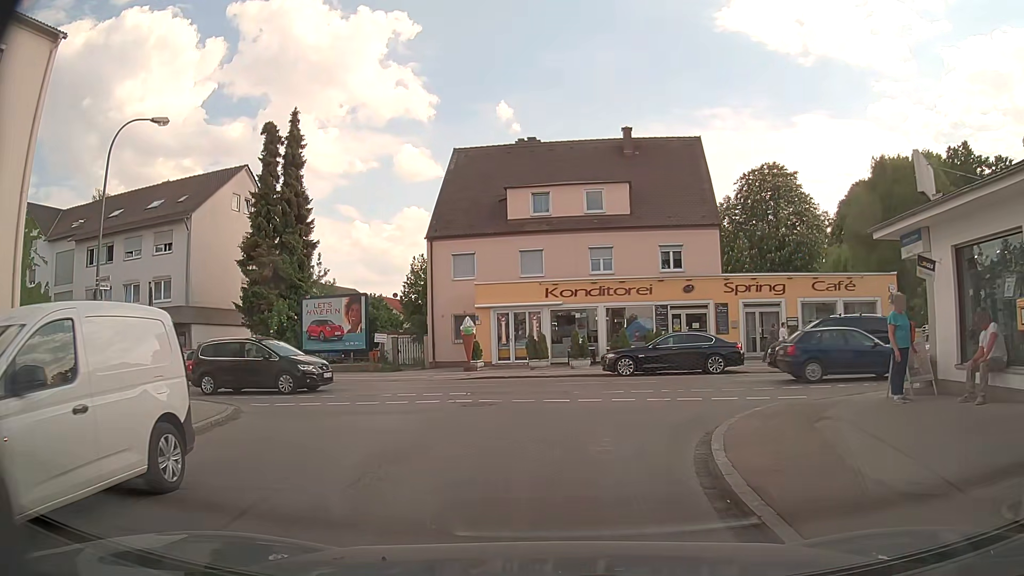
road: unclassified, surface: asphalt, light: Day
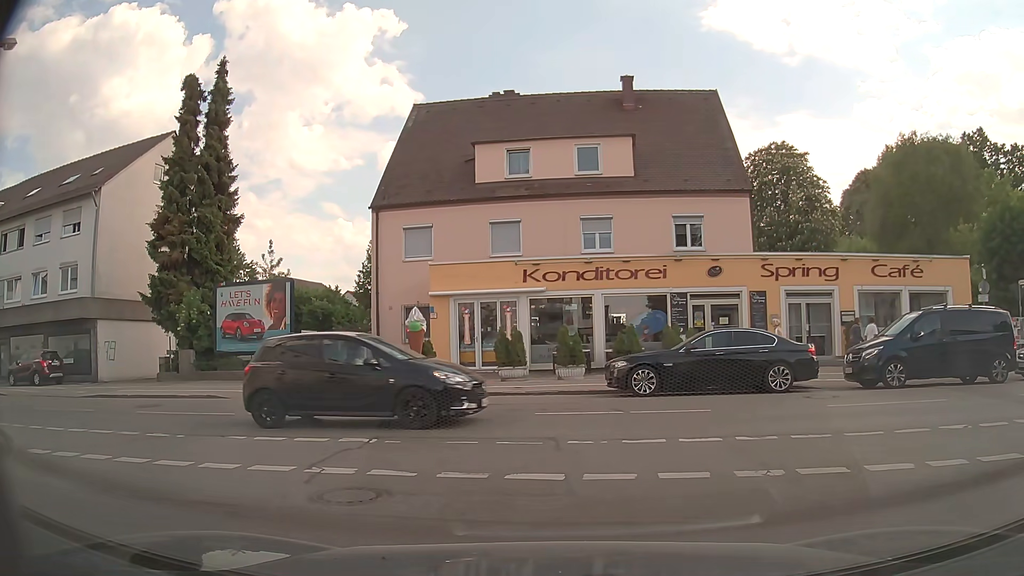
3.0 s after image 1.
(+0.2, +7.7) m; +2°
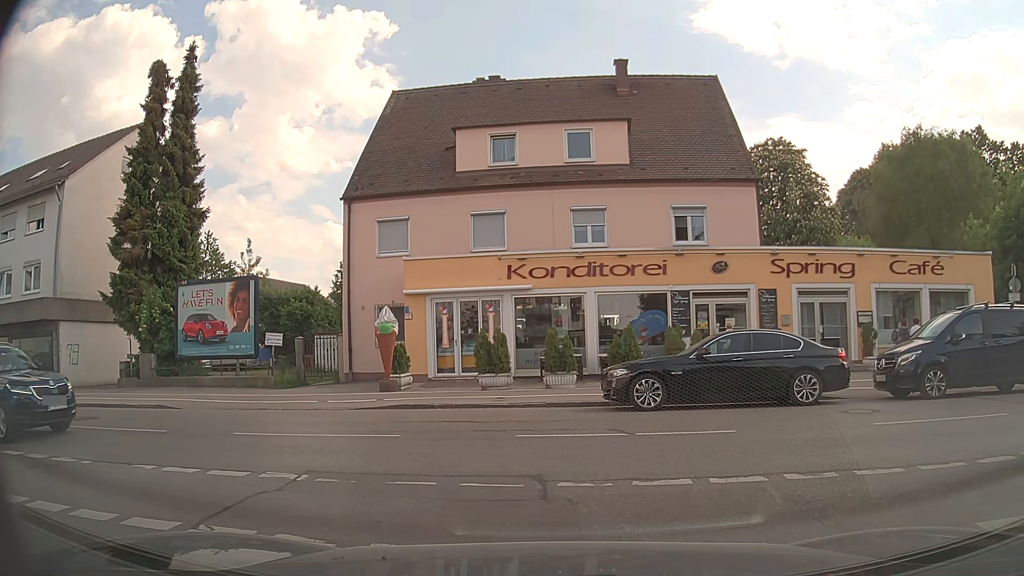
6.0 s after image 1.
(+0.1, +2.3) m; +2°
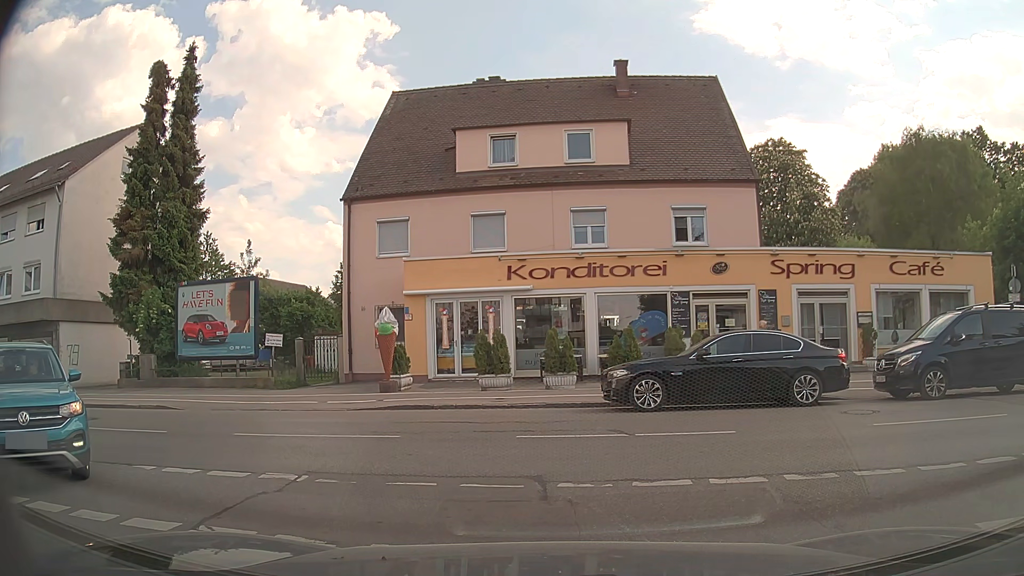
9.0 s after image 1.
(0.0, +0.1) m; 0°
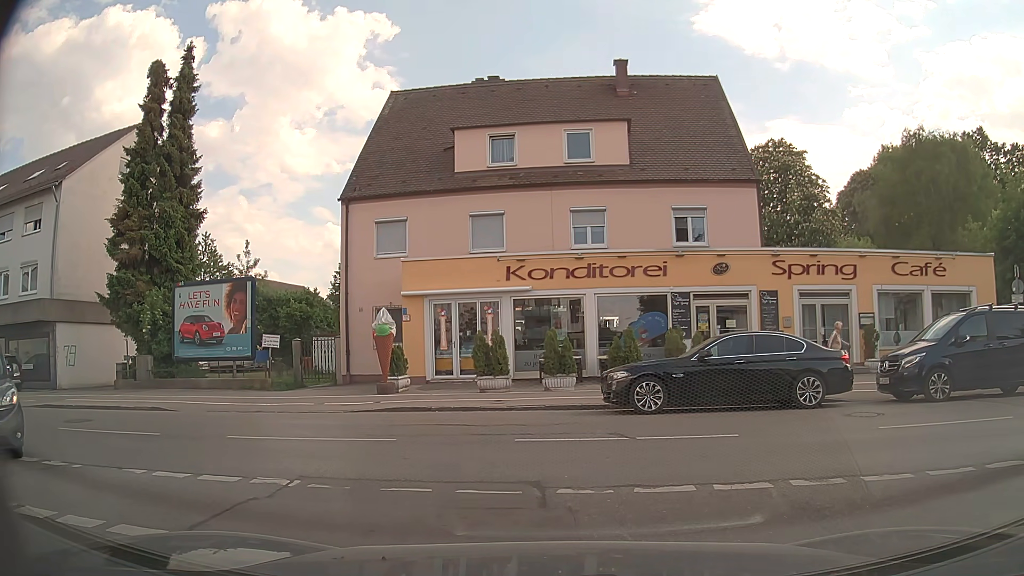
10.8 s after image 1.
(0.0, +0.2) m; 0°
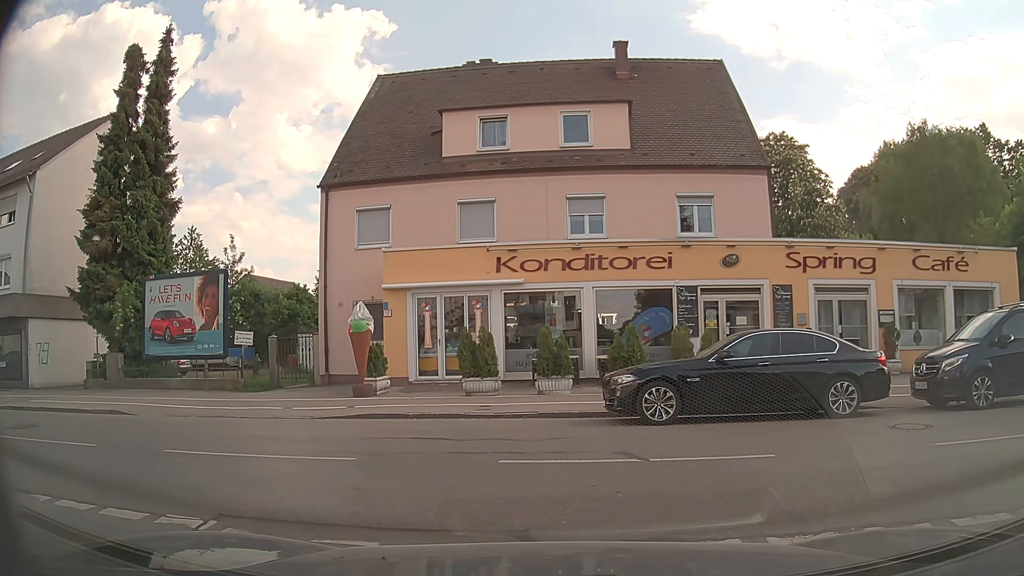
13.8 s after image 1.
(0.0, +1.8) m; 0°
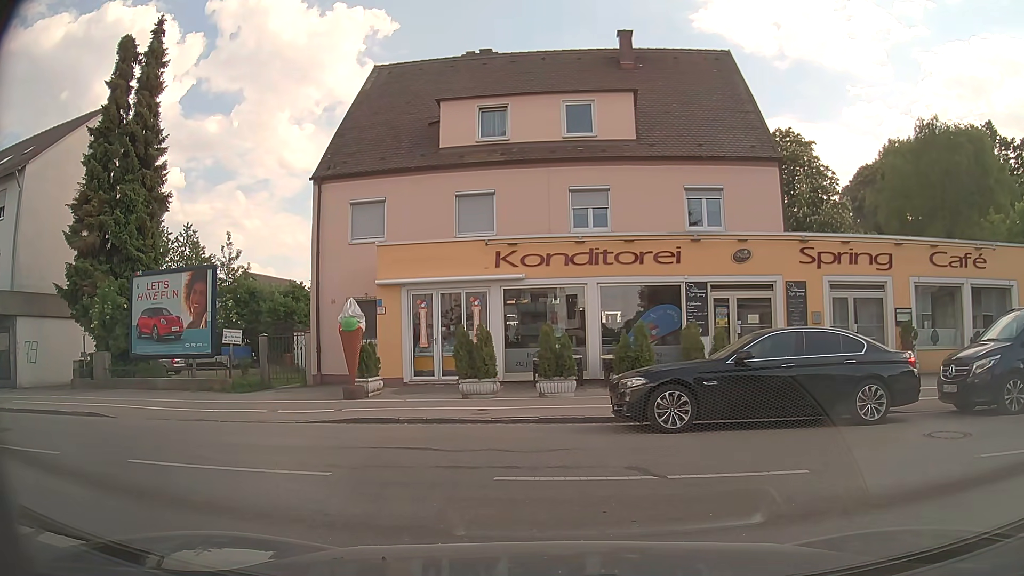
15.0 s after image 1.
(0.0, +1.0) m; 0°
